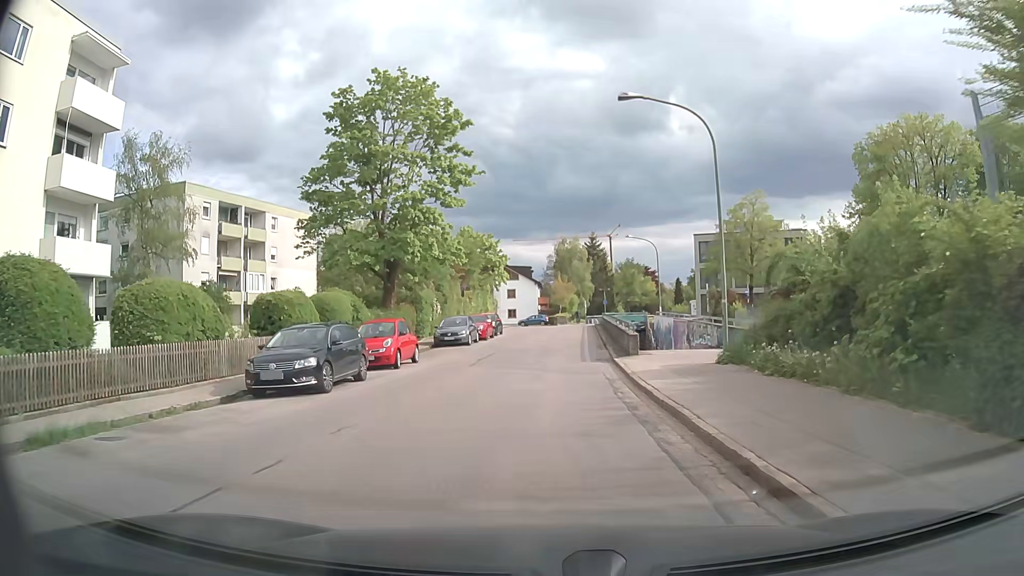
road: tertiary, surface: asphalt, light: Day
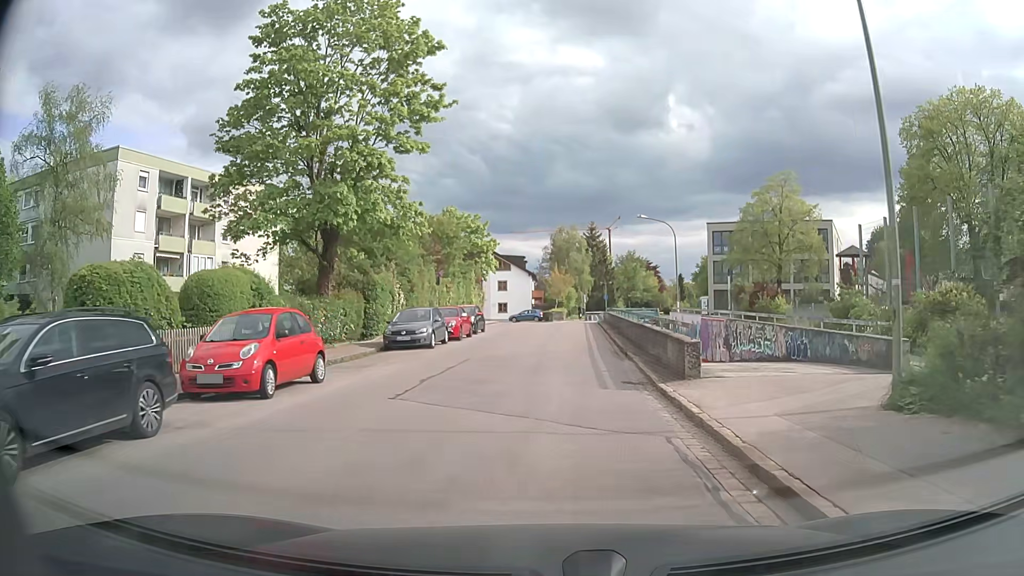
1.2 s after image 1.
(0.0, +9.4) m; +1°
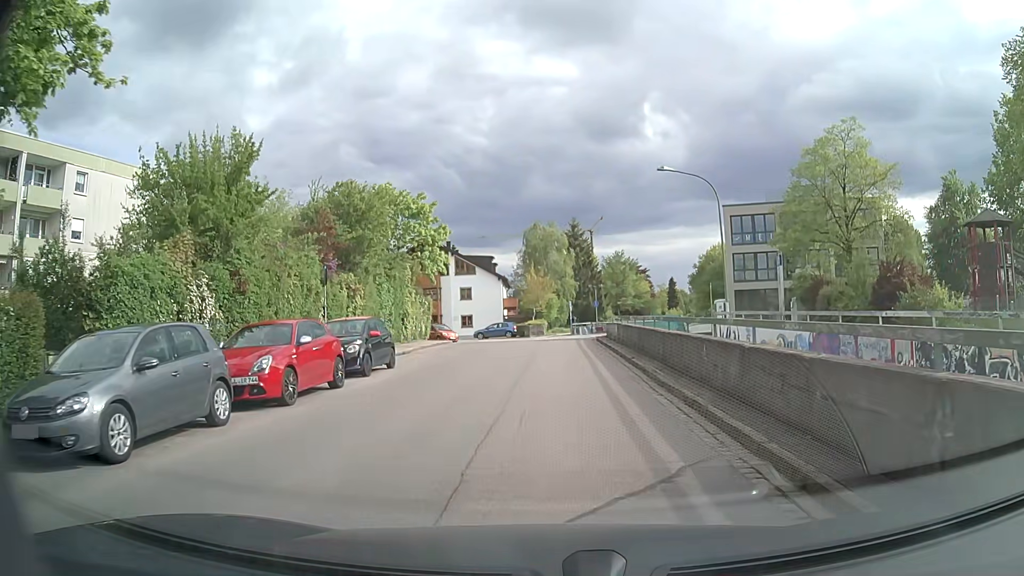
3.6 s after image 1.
(+0.3, +17.3) m; +2°
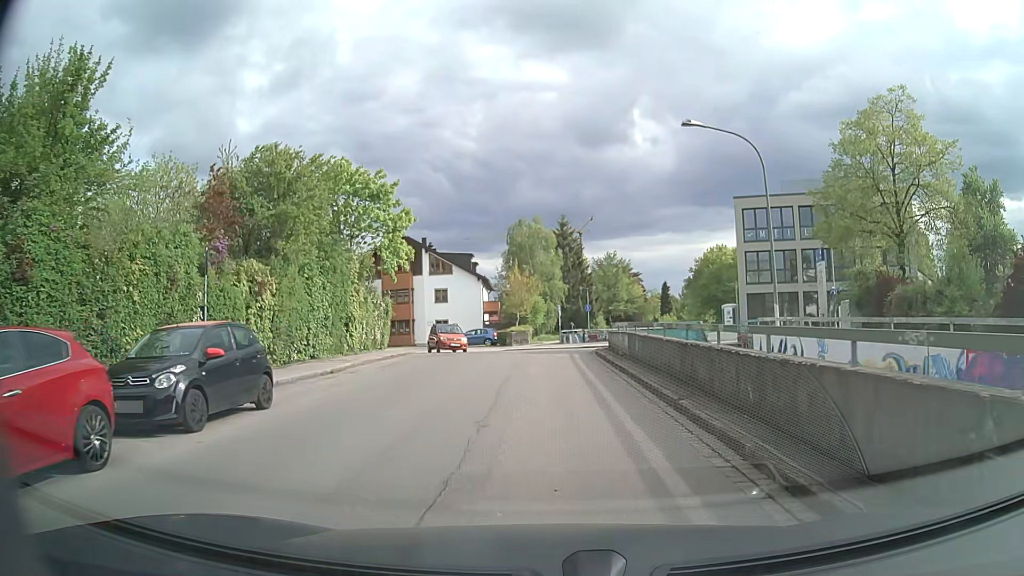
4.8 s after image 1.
(0.0, +7.9) m; +1°
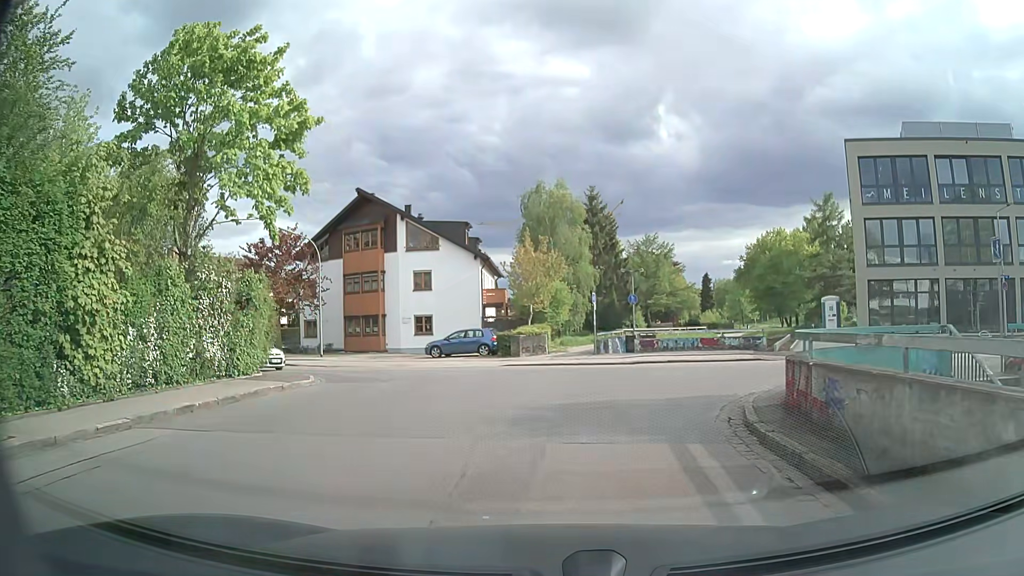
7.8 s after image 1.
(-0.2, +18.3) m; -3°
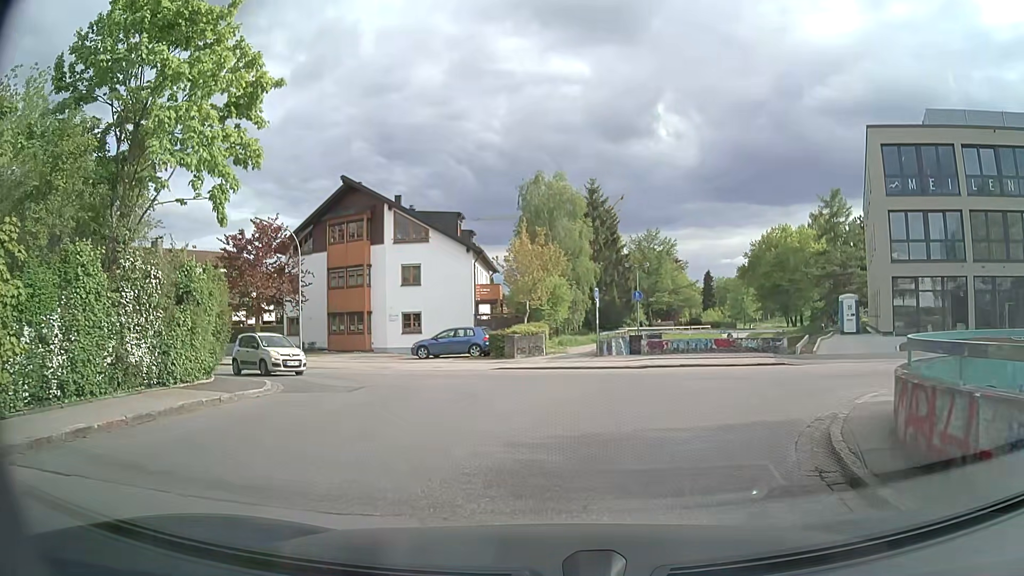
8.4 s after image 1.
(0.0, +3.0) m; +1°
(+1, +10) (+8, +17) (+18, +15) (+27, +13) (+37, +11) (+47, +10) (+57, +9) (+67, +10) (+77, +10) (+87, +12) m
